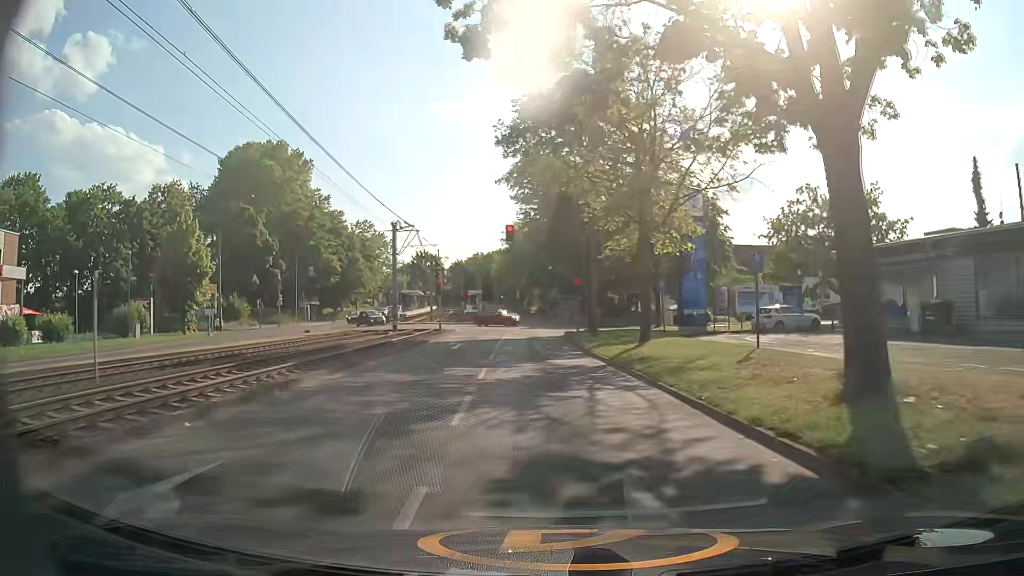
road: secondary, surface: asphalt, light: Day
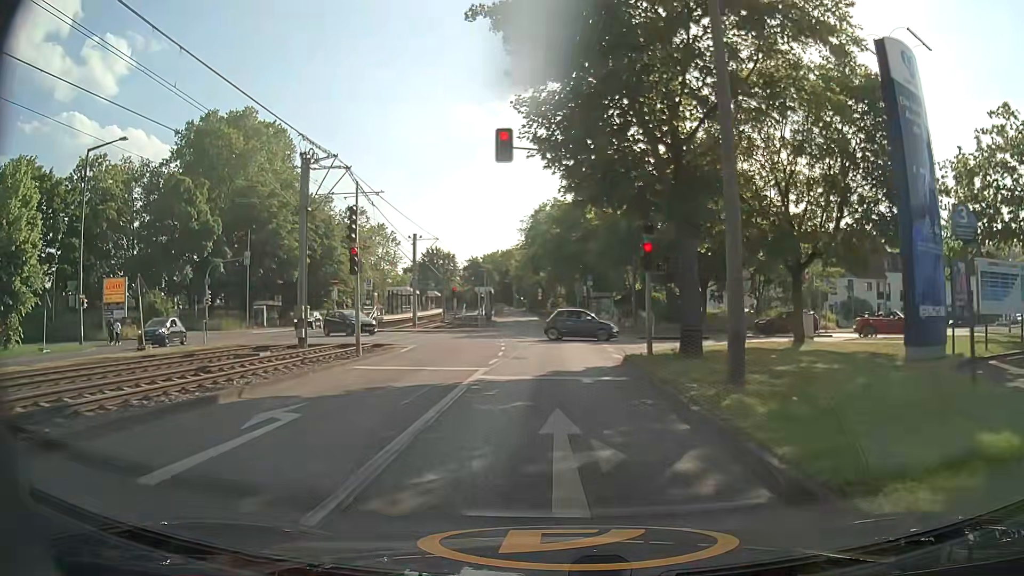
(-0.2, +21.4) m; -1°
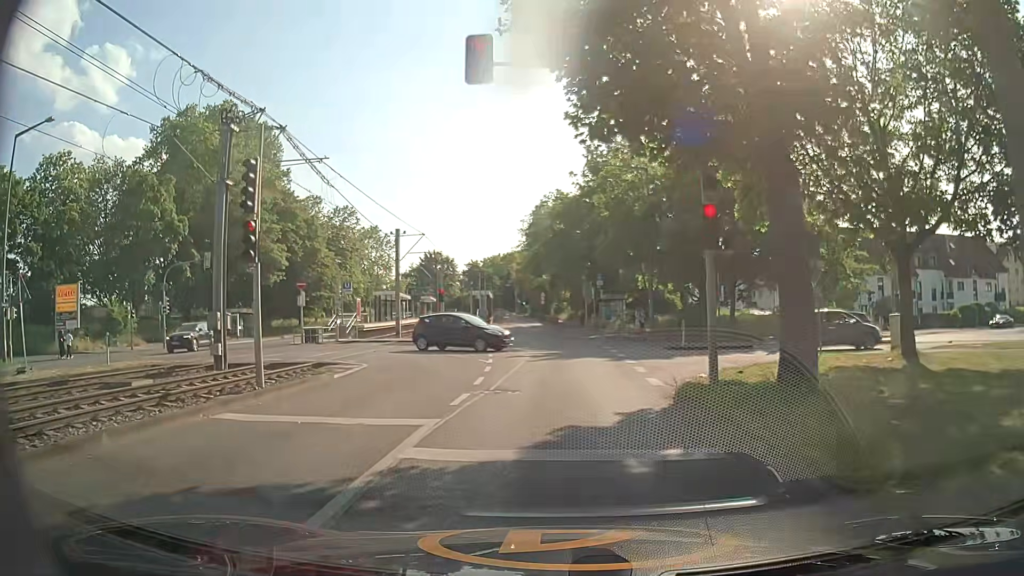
(-0.1, +6.8) m; -1°
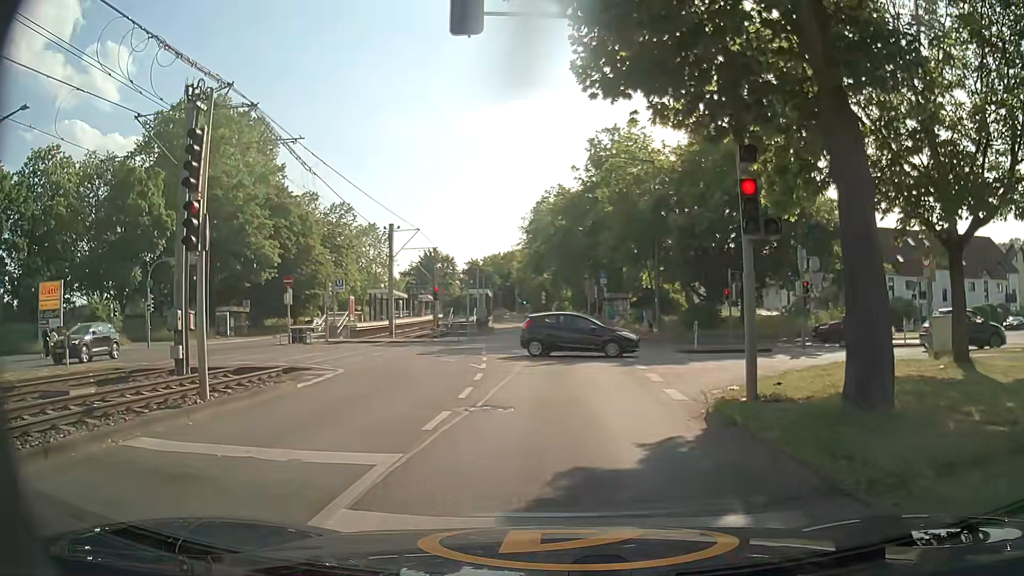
(0.0, +2.1) m; -1°
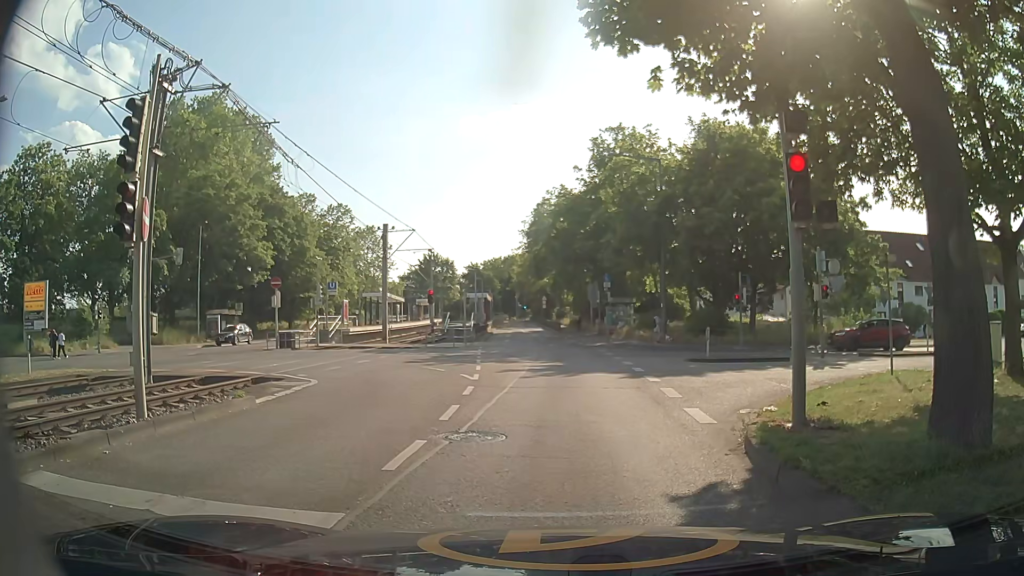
(0.0, +1.7) m; 0°
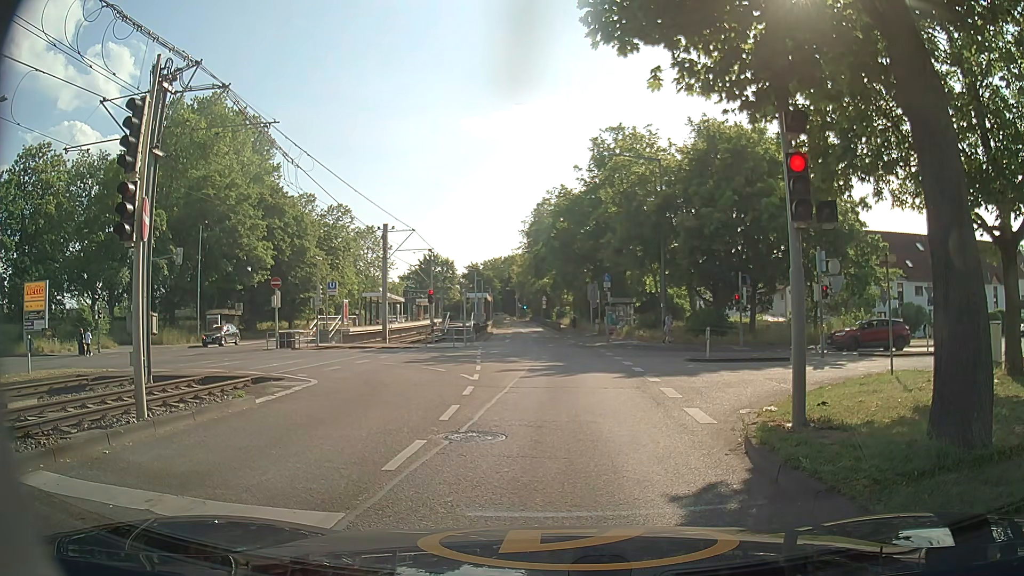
(0.0, 0.0) m; 0°
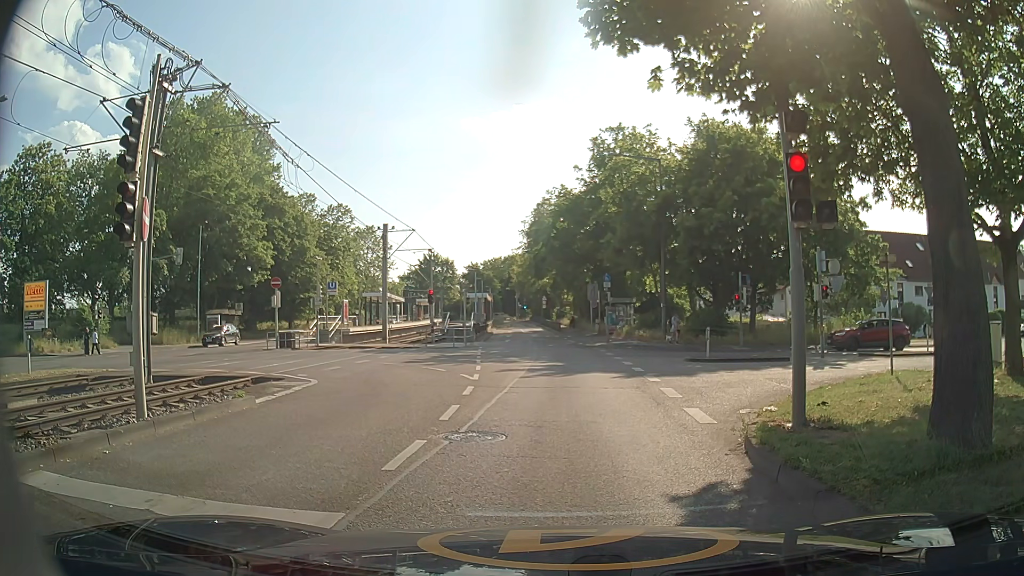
(0.0, 0.0) m; 0°
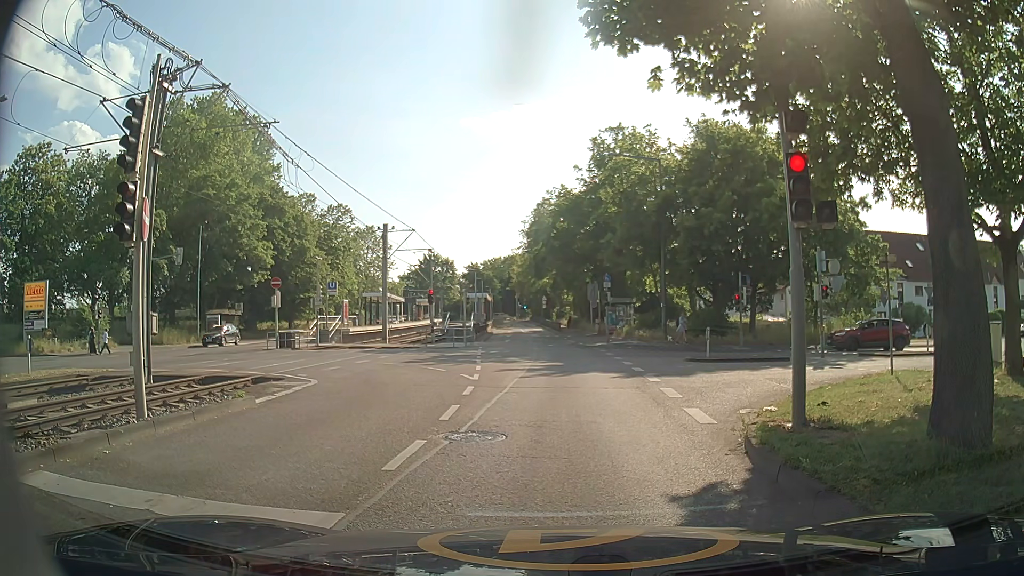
(0.0, 0.0) m; 0°
